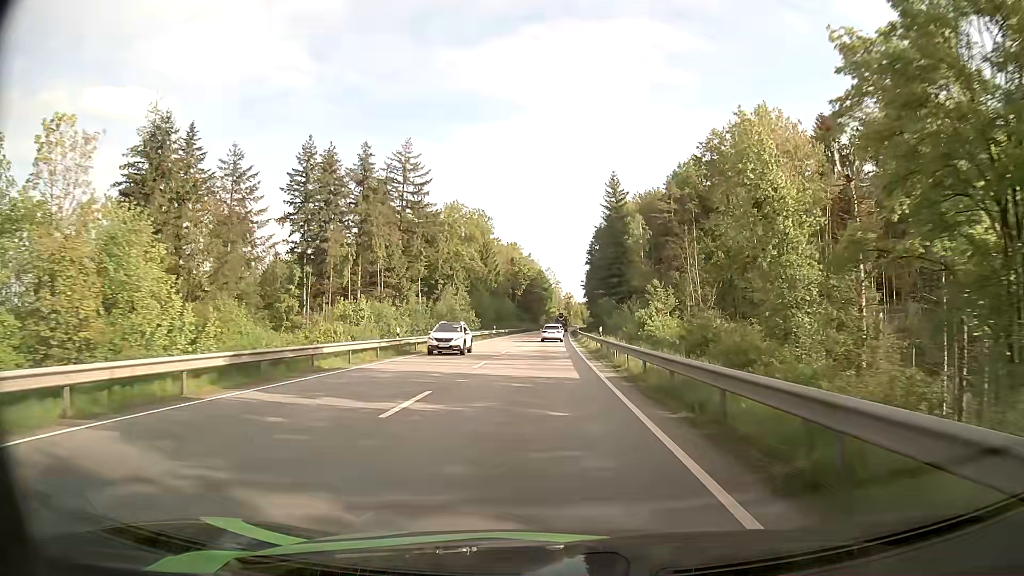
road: primary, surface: asphalt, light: Day
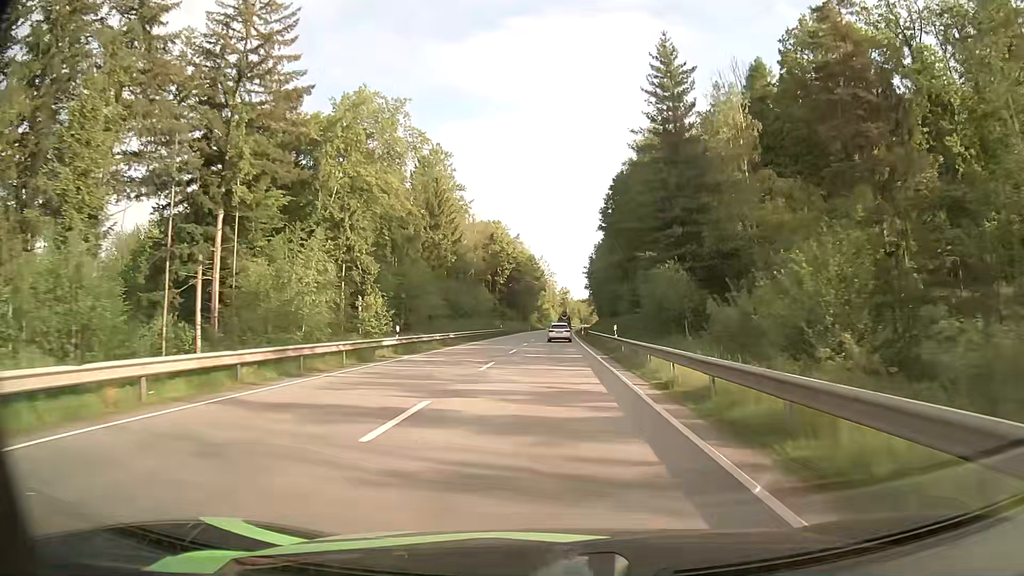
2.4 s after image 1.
(+0.1, +50.3) m; +1°
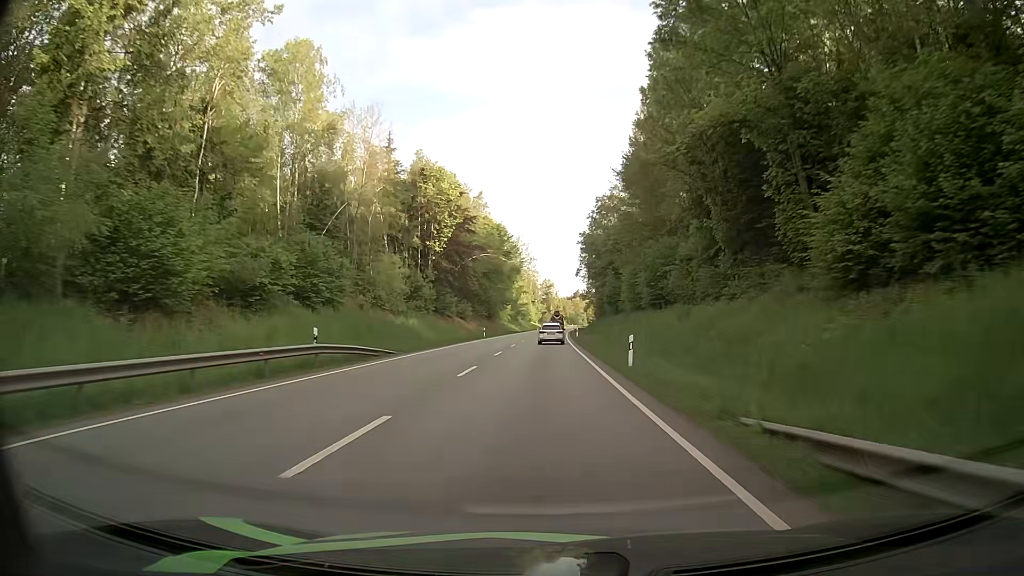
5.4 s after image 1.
(+0.9, +61.7) m; +2°
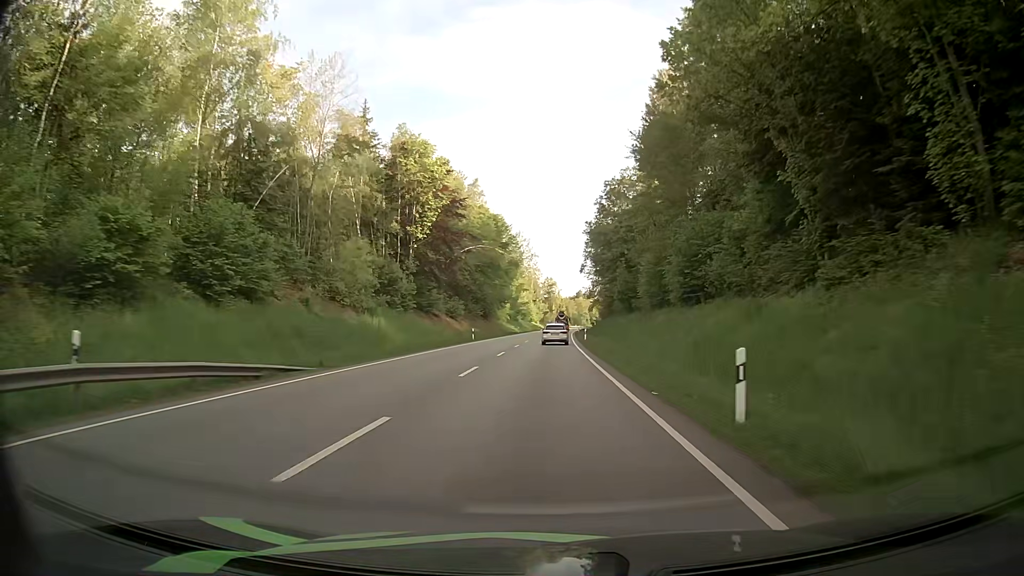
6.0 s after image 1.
(0.0, +12.2) m; 0°
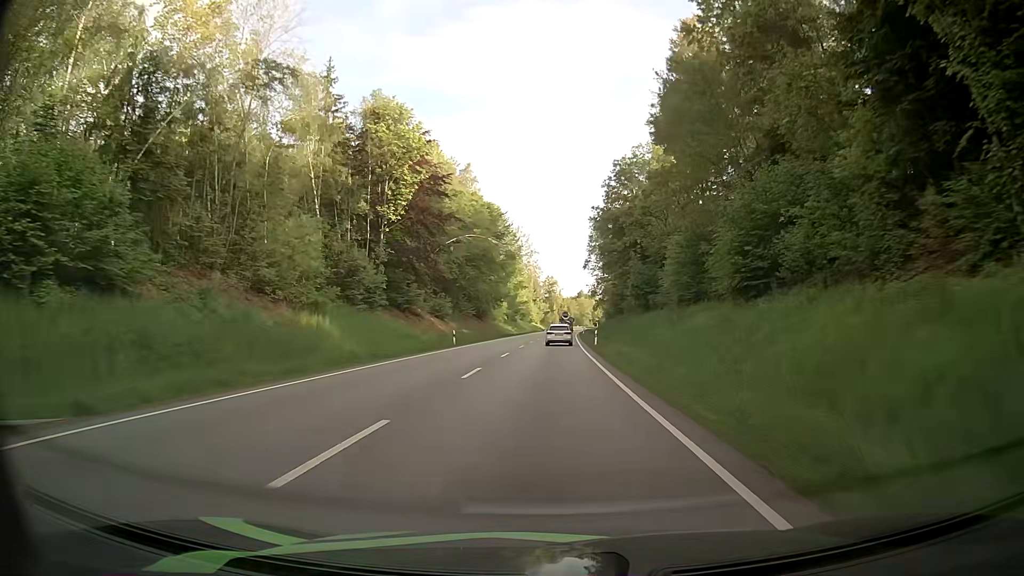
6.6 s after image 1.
(-0.1, +12.2) m; -1°
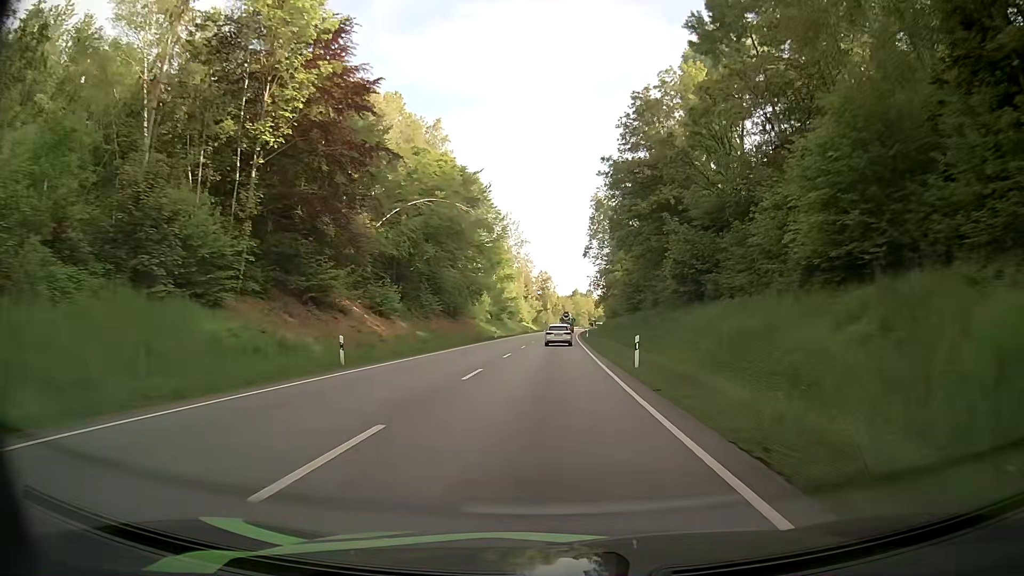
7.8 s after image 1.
(0.0, +24.4) m; 0°
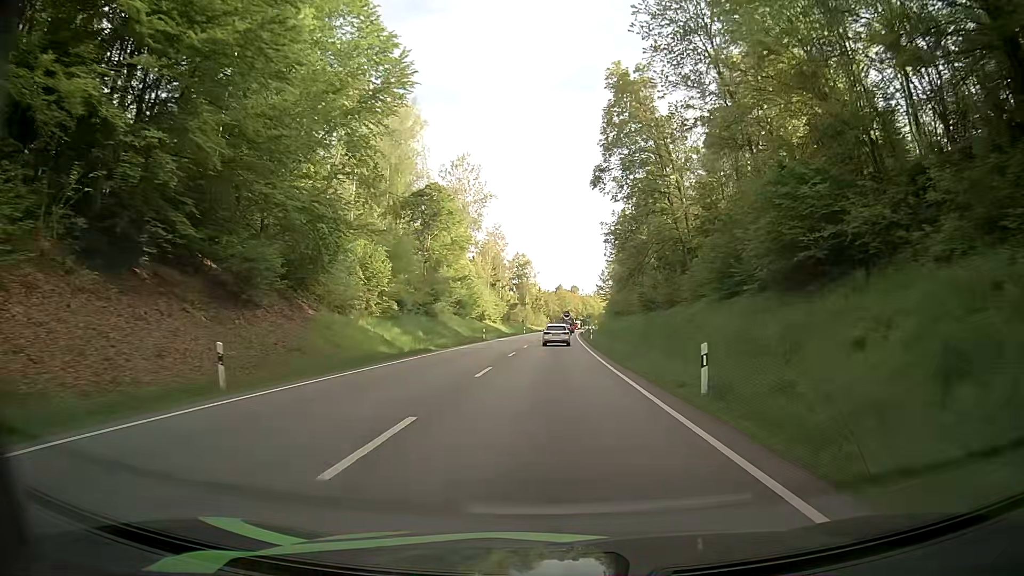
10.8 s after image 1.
(+0.7, +59.0) m; +1°
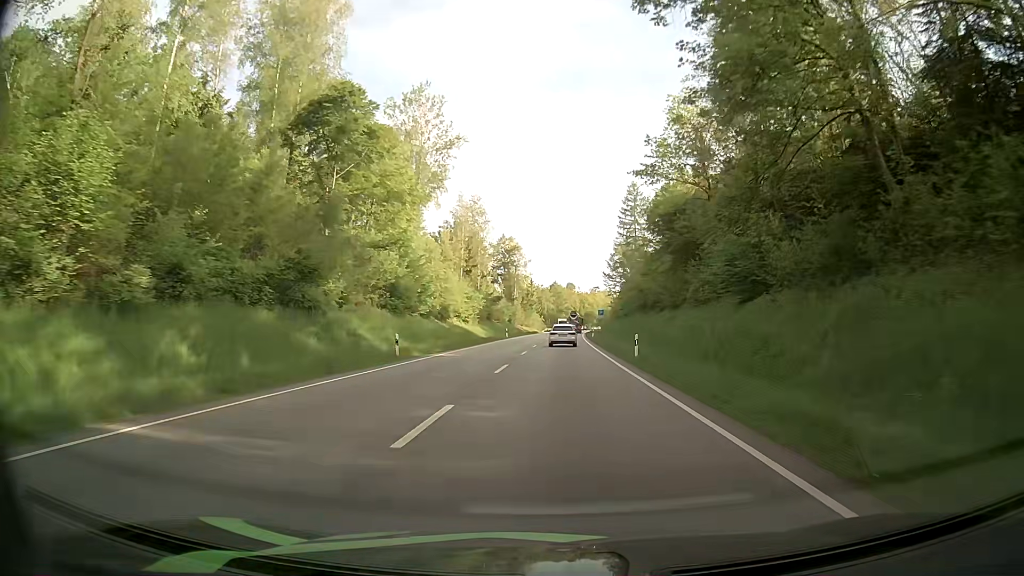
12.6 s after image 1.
(+0.1, +34.3) m; 0°
